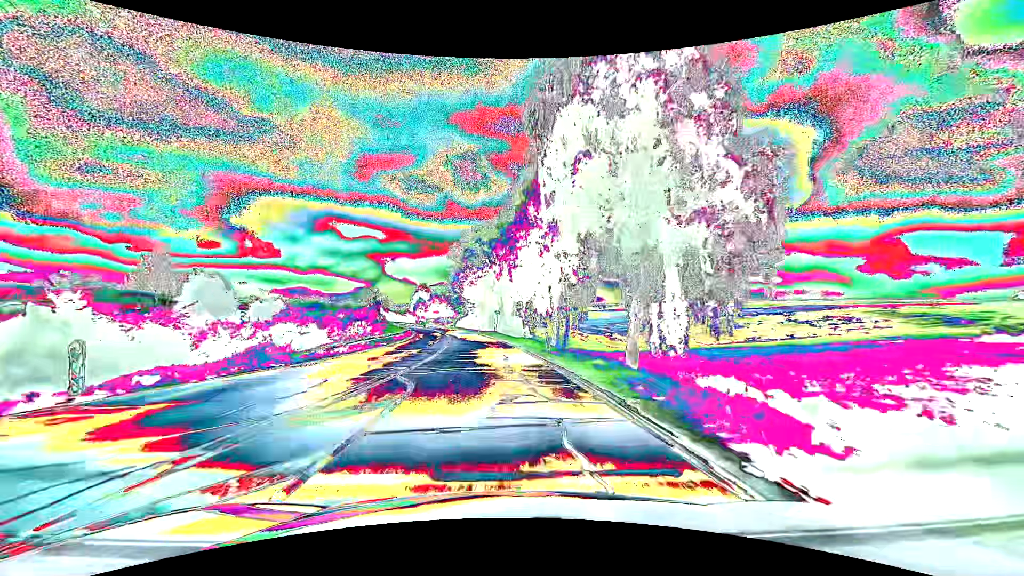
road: secondary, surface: asphalt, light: Day
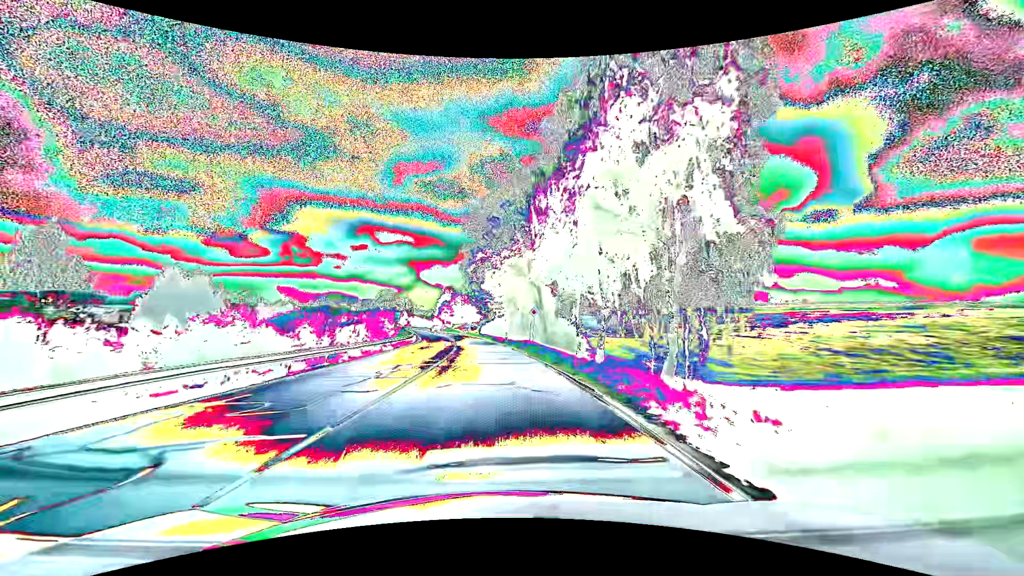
(-0.8, +22.1) m; -4°
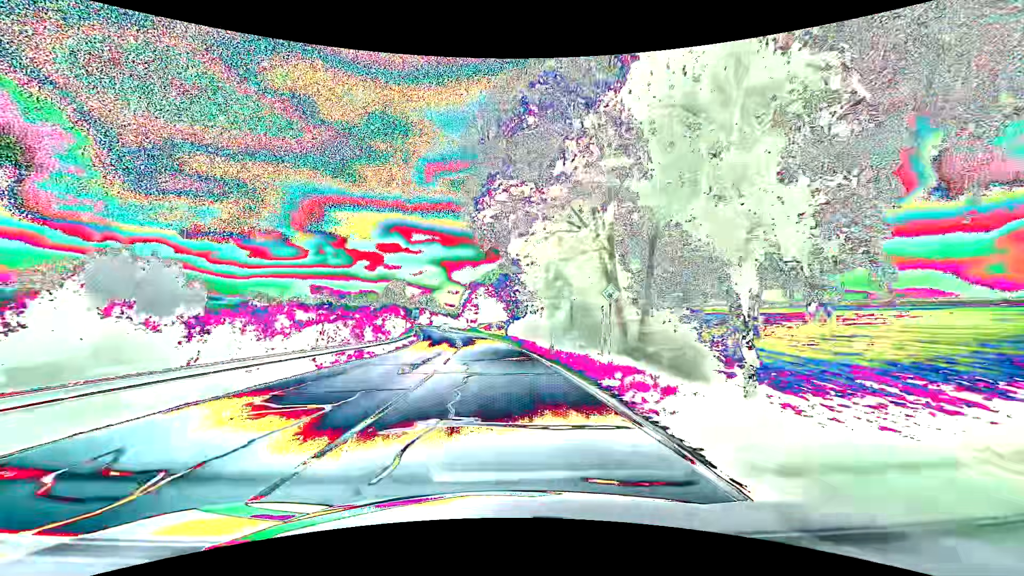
(-0.6, +22.1) m; -3°
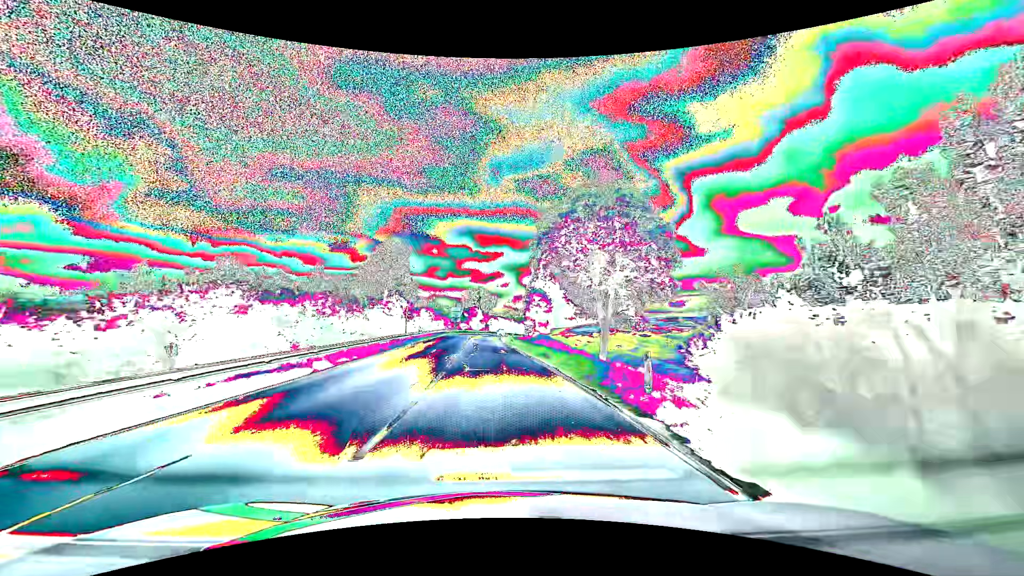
(-3.9, +55.2) m; -8°
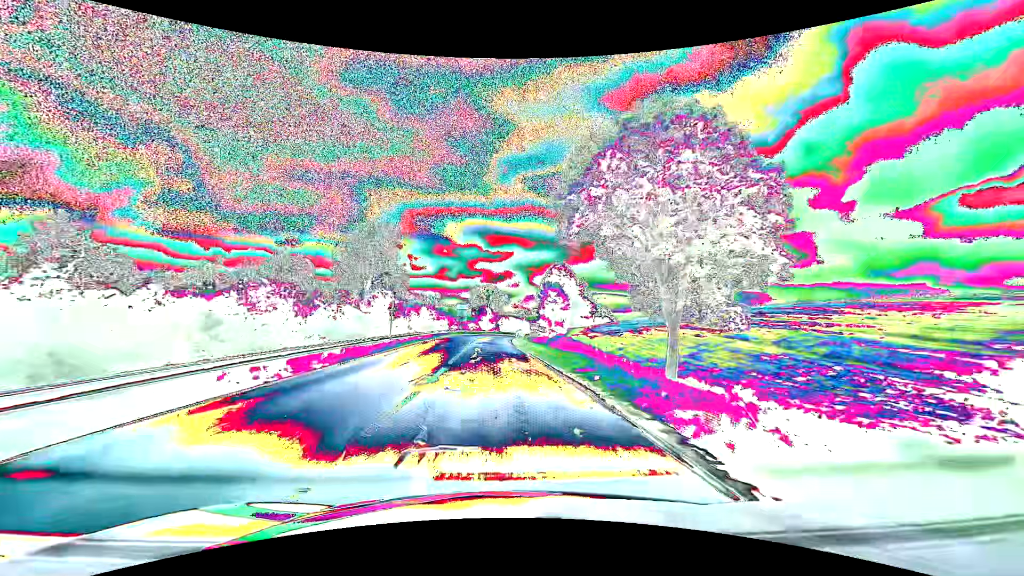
(-0.1, +11.1) m; -1°
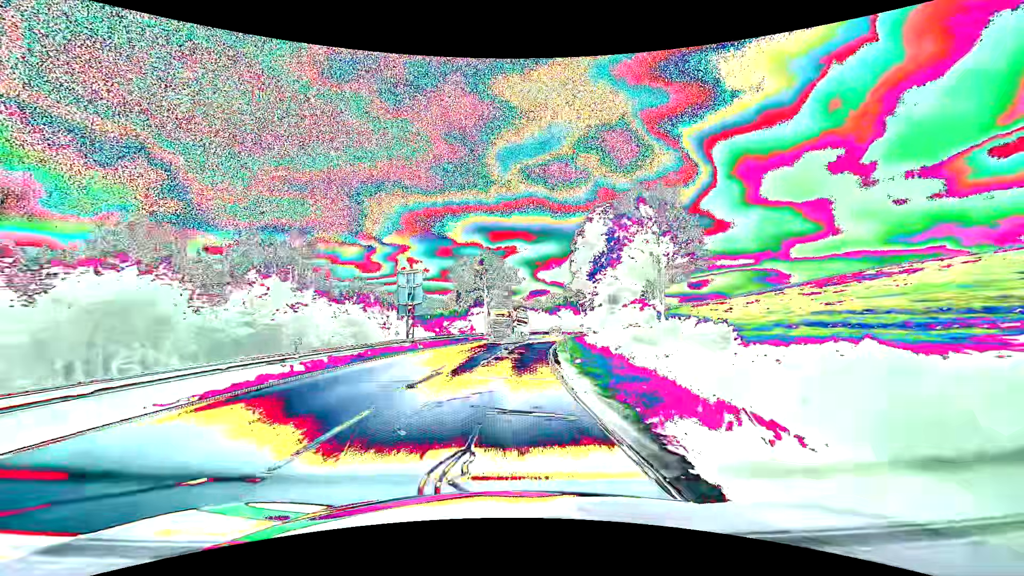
(-1.5, +55.4) m; -1°
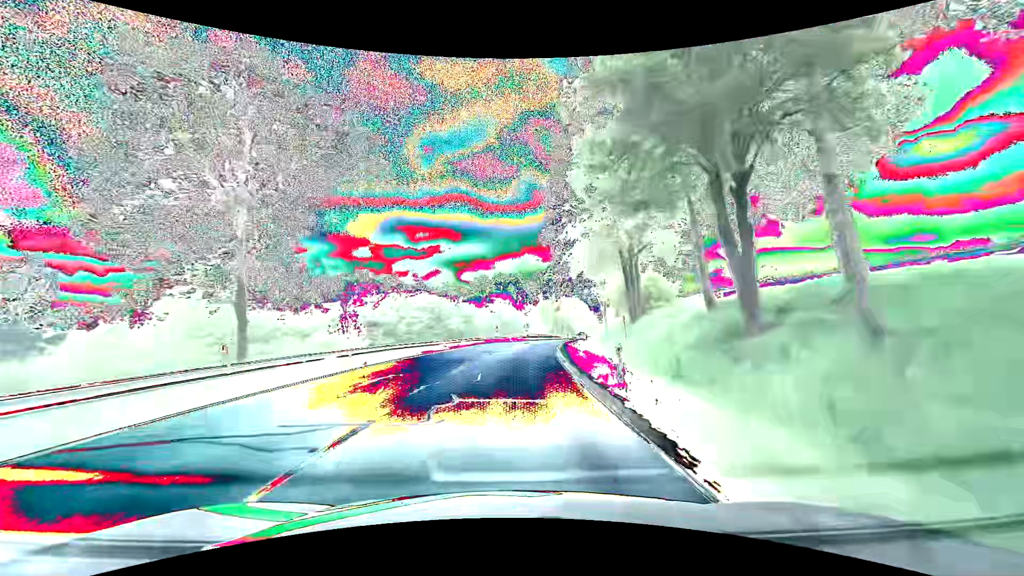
(+3.9, +55.3) m; +8°
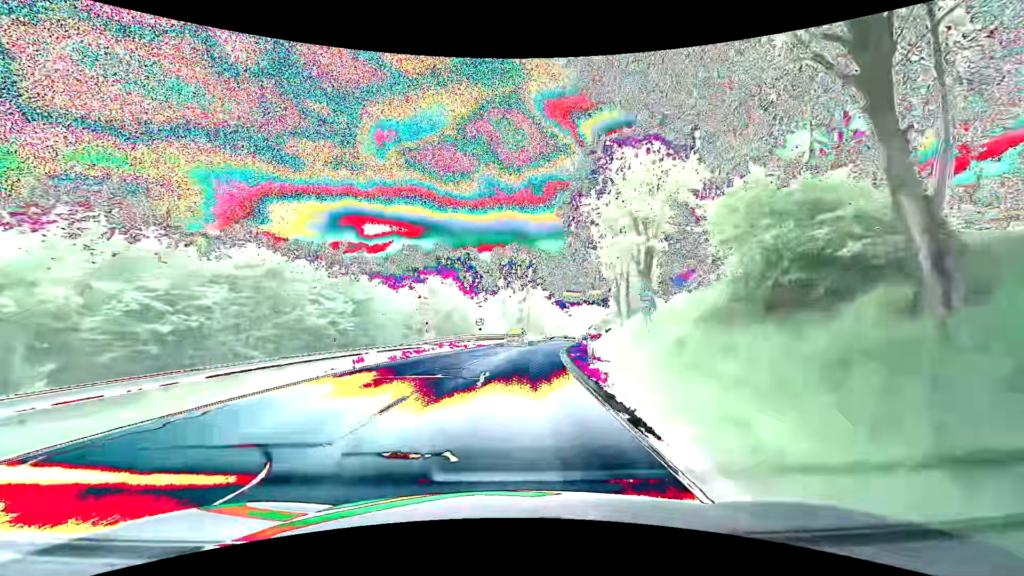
(+1.4, +33.3) m; +4°
(0, +10) (+1, +20) (+2, +30) (+3, +40) (+5, +50) (+7, +60) (+9, +69) (+11, +79) (+13, +89) (+15, +99) m
